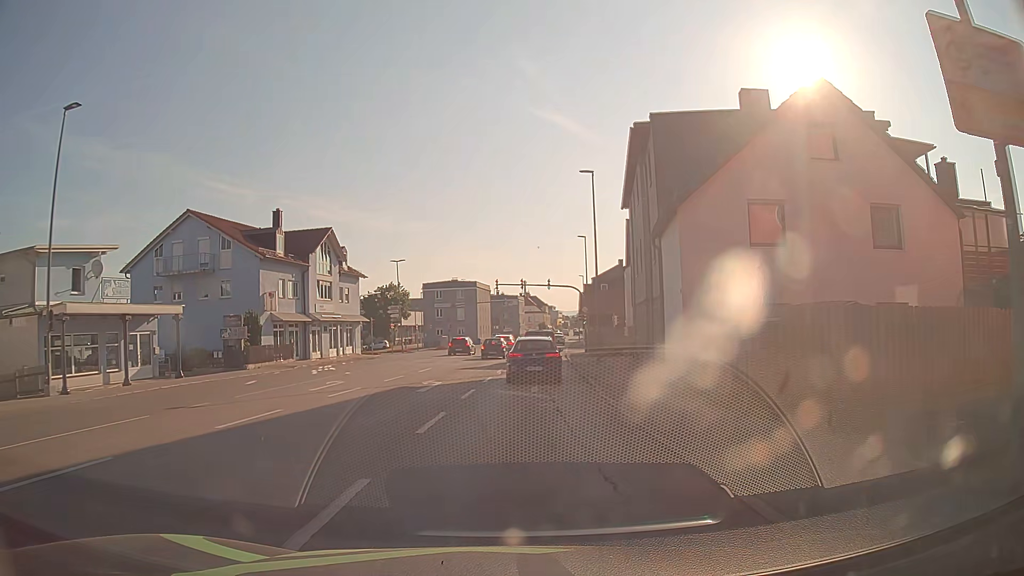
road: tertiary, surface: asphalt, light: Day
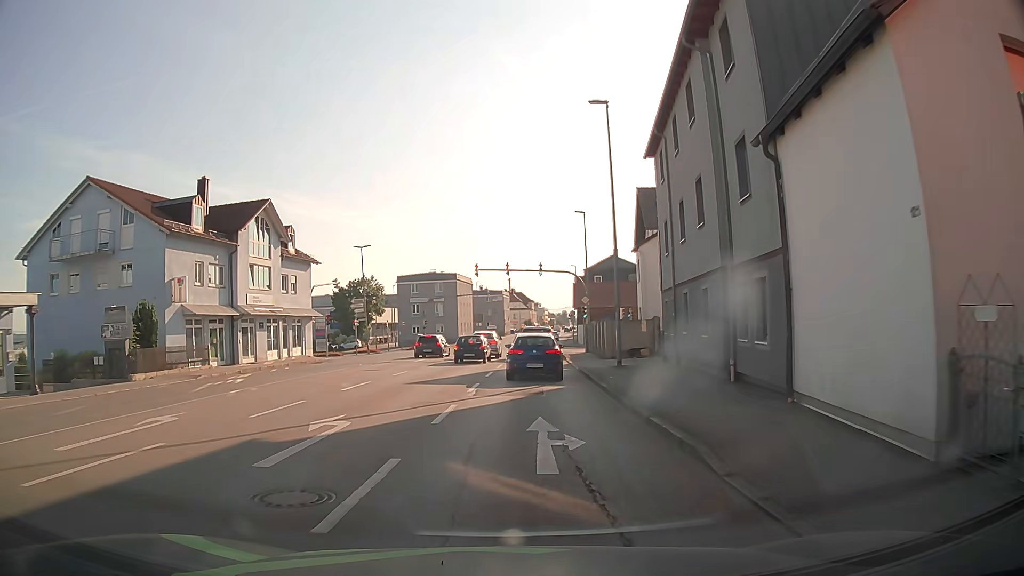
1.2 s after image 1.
(+0.1, +11.0) m; +1°
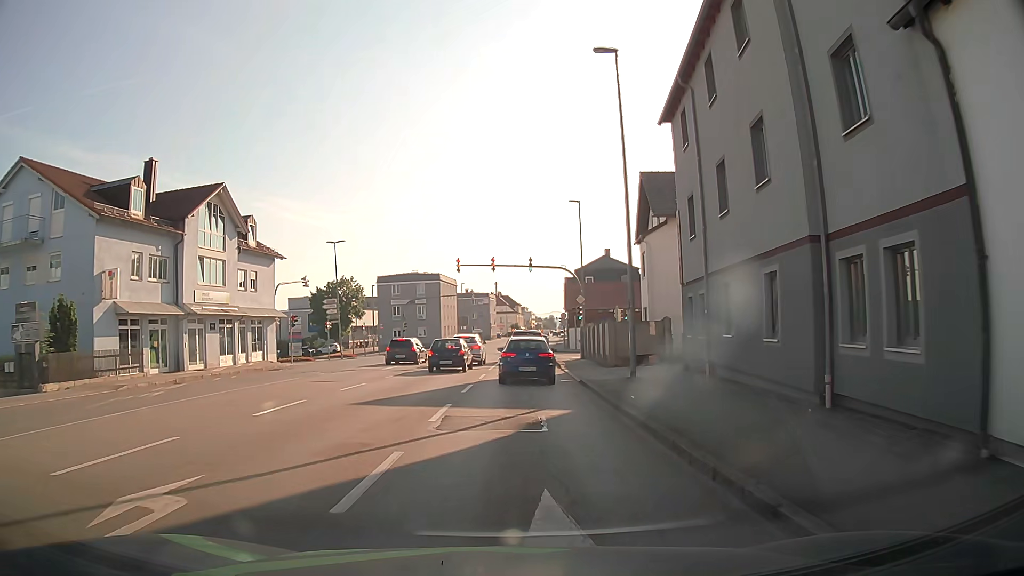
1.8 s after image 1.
(+0.1, +5.4) m; +1°
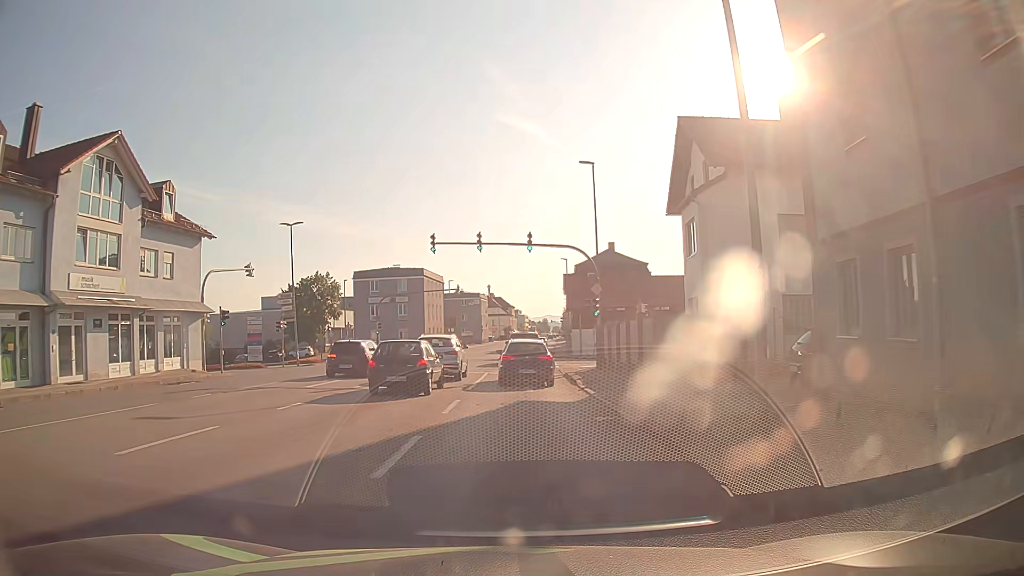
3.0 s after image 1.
(0.0, +10.8) m; +1°
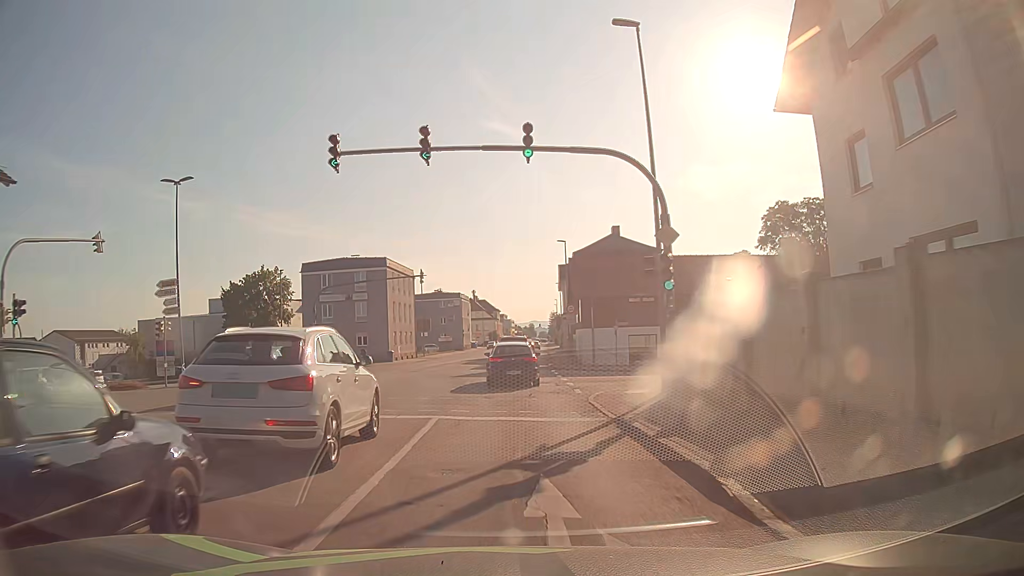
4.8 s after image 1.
(+0.1, +16.4) m; +1°
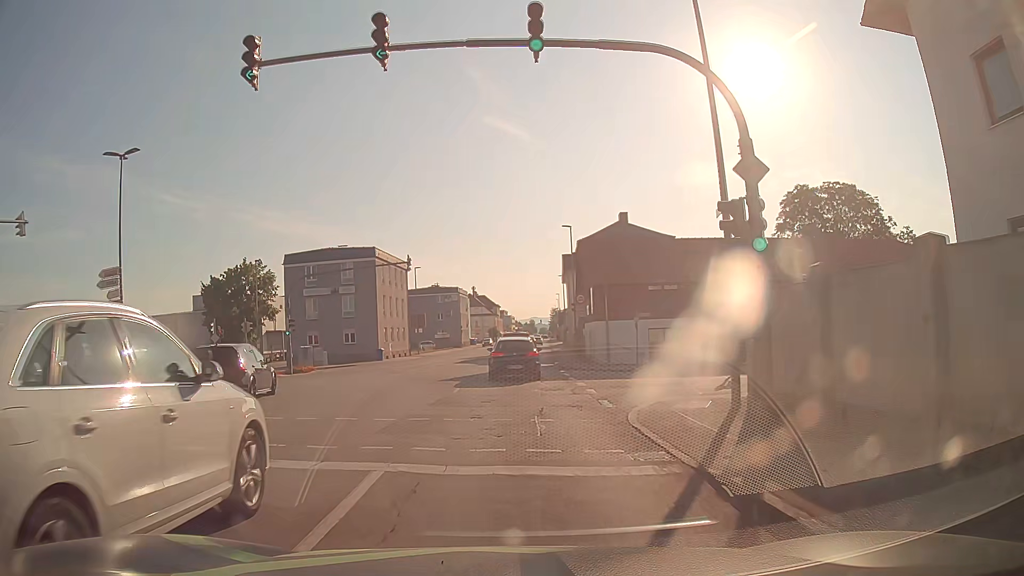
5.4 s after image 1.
(0.0, +5.6) m; -1°
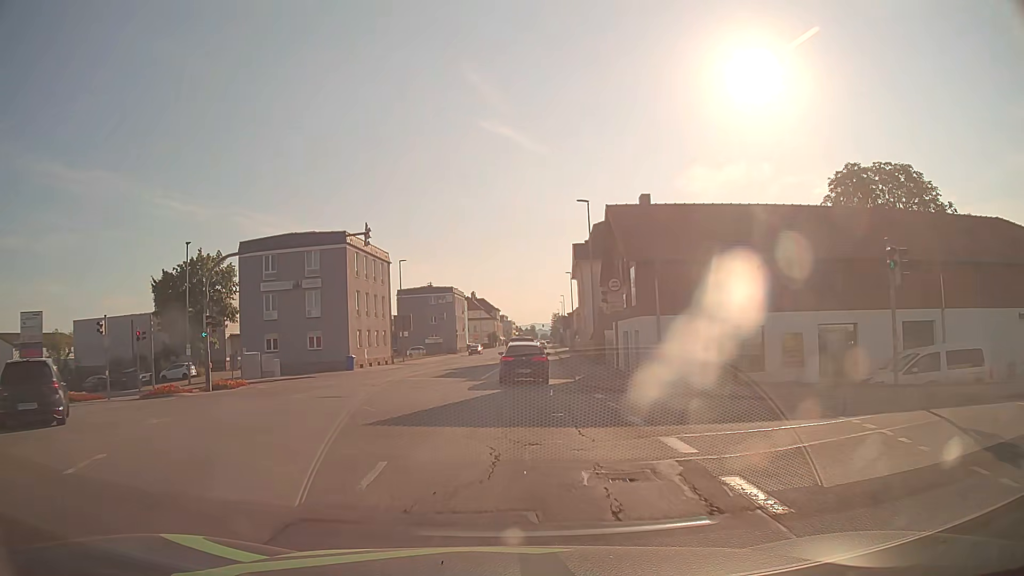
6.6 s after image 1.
(+0.2, +11.6) m; 0°
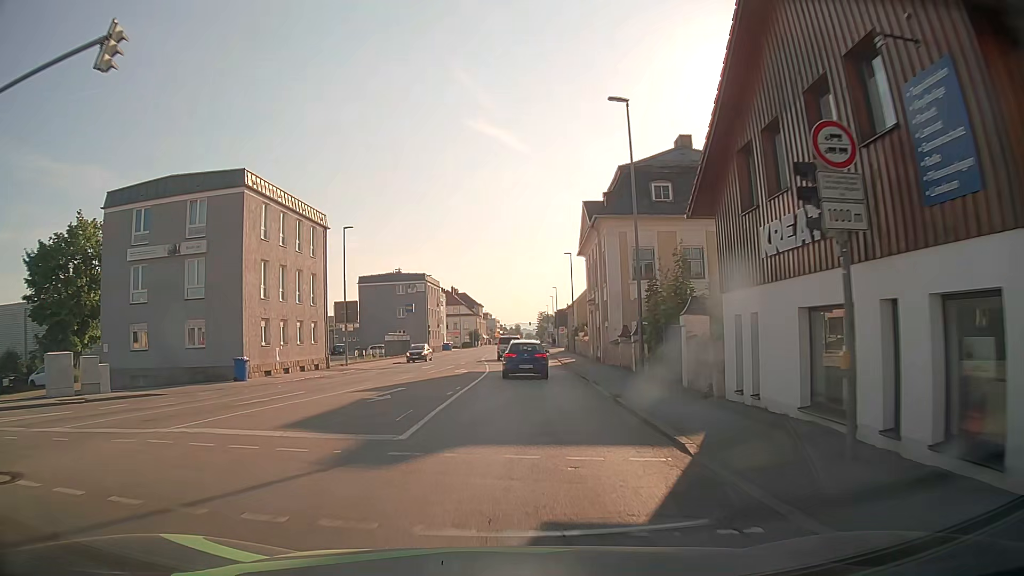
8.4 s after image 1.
(+0.5, +18.4) m; +3°
(0, +10) (0, +20) (0, +30) (0, +40) (0, +50) (-1, +60) (-1, +70) (-1, +80) (0, +90) (0, +100) m
